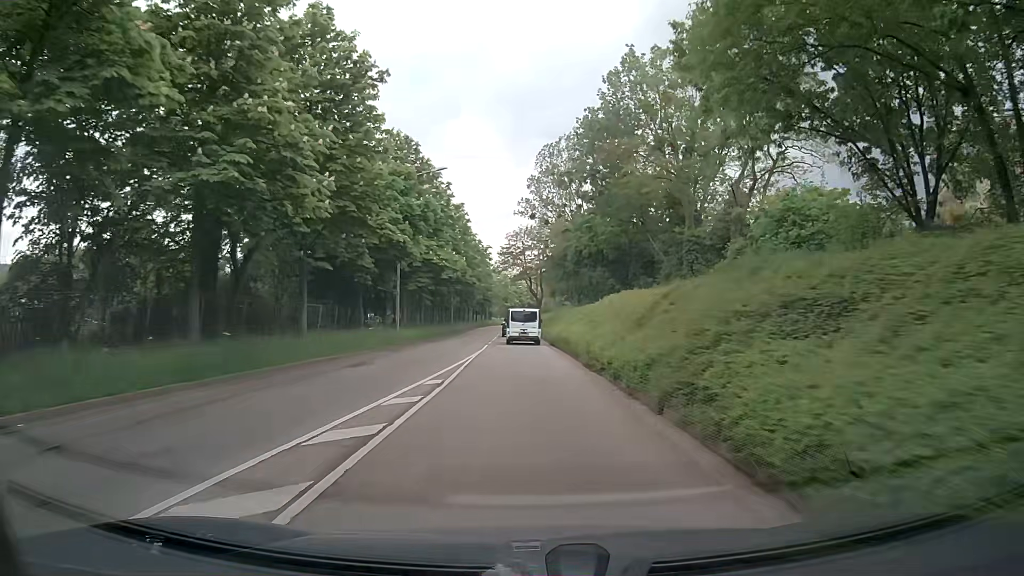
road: tertiary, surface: asphalt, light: Day
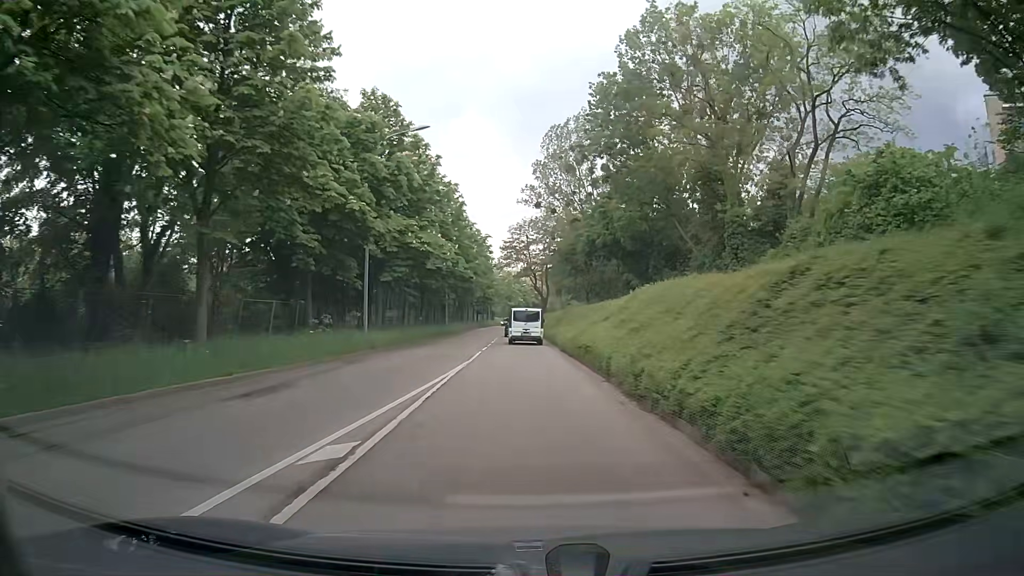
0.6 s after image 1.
(-0.1, +7.9) m; -1°
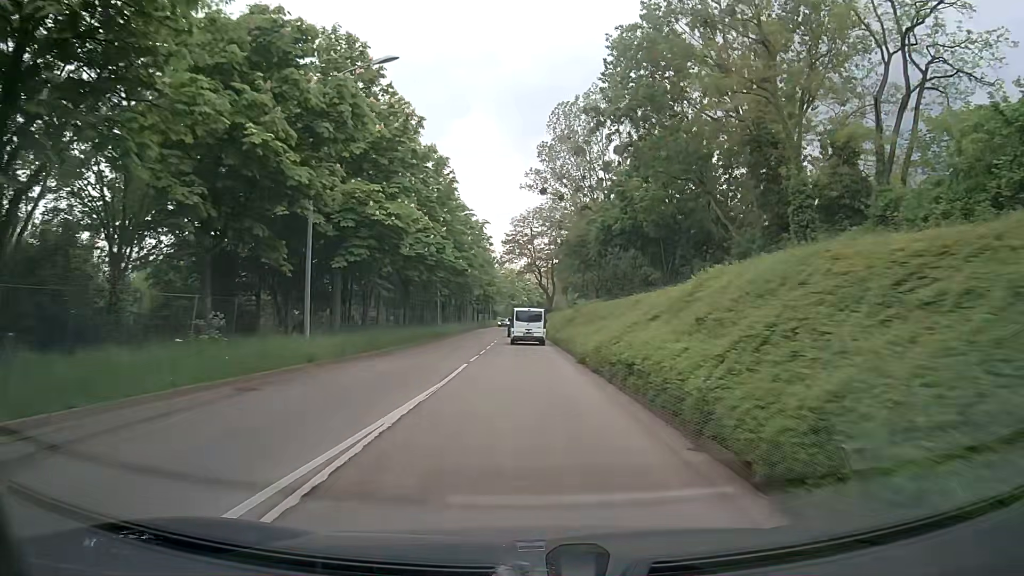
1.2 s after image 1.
(0.0, +7.9) m; -1°
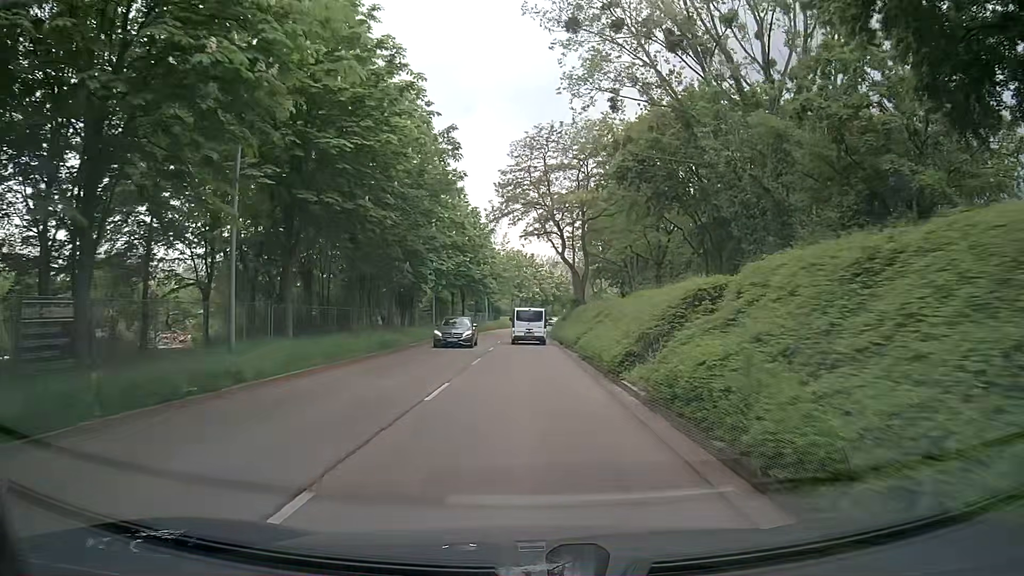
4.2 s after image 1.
(+0.2, +37.5) m; 0°
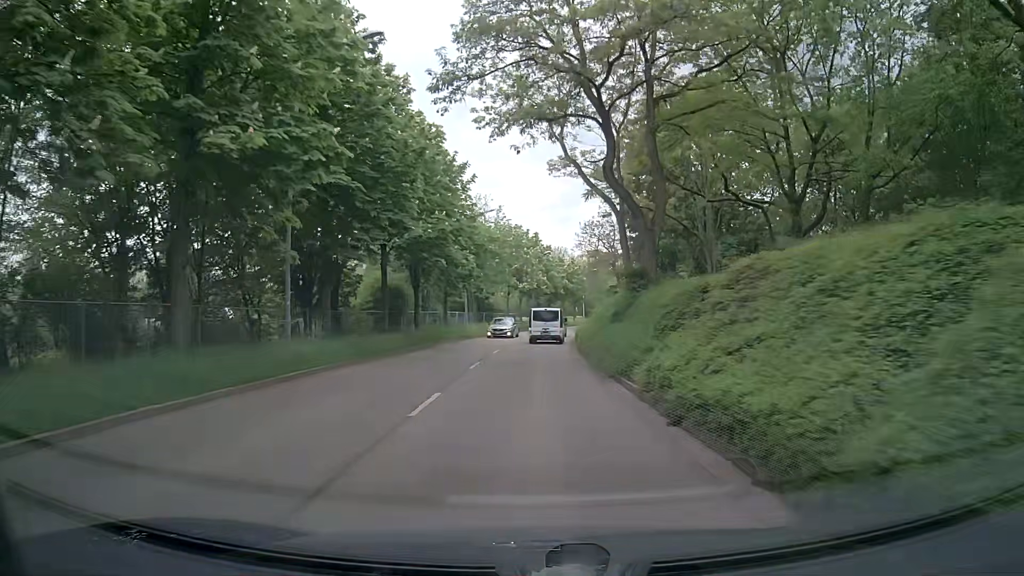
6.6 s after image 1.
(-0.2, +28.7) m; -1°
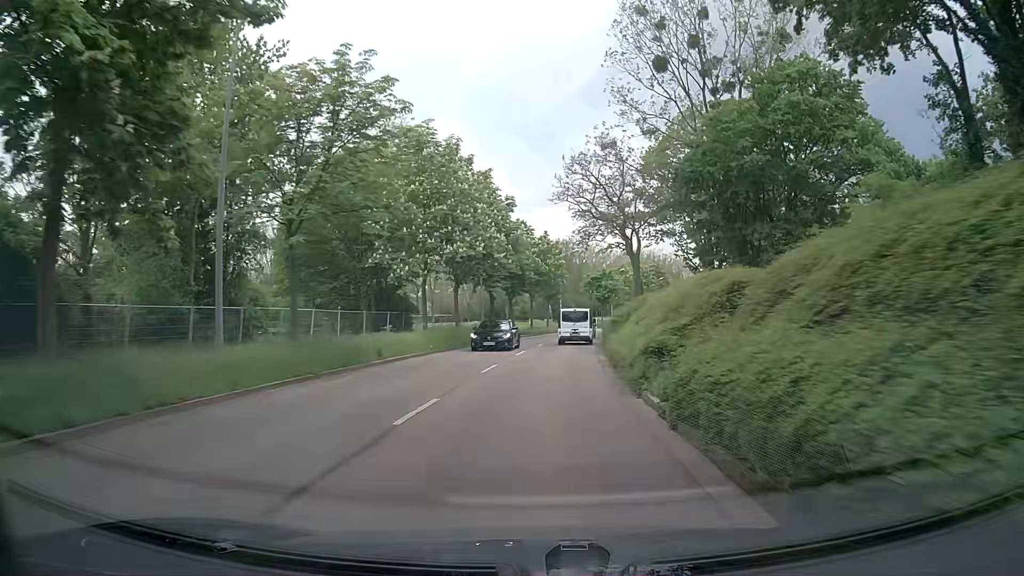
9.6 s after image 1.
(+0.7, +36.5) m; +3°
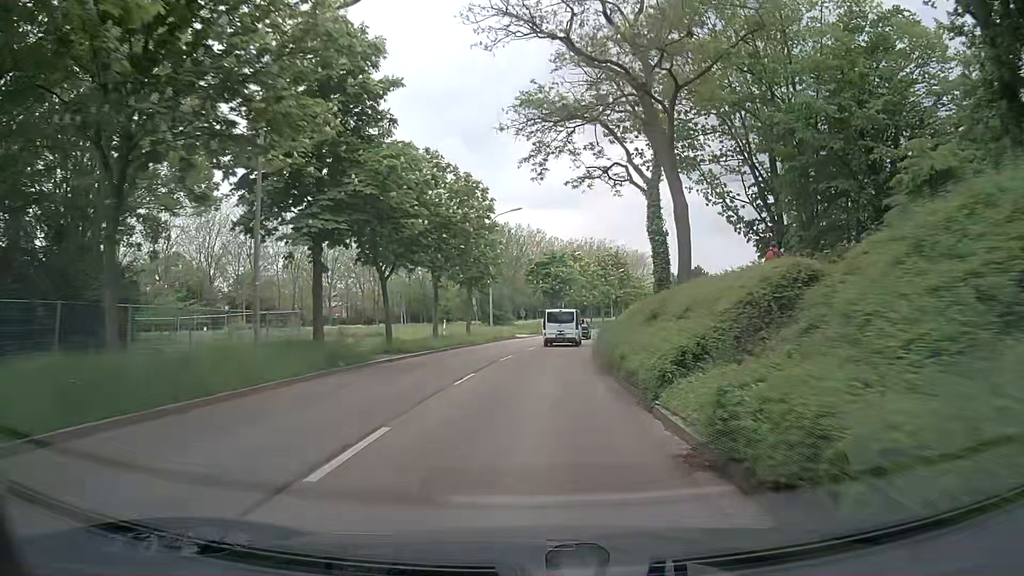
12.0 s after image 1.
(+1.8, +30.0) m; +6°
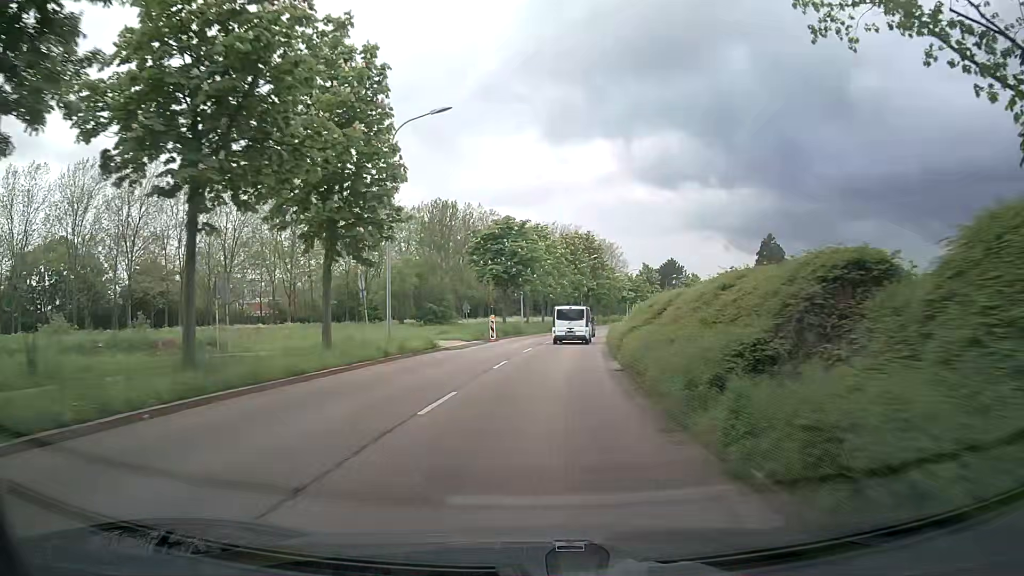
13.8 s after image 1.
(+0.6, +22.8) m; +2°
(0, +10) (+1, +20) (+2, +30) (+3, +40) (+5, +50) (+7, +60) (+9, +69) (+11, +79) (+14, +89) (+17, +98) m
